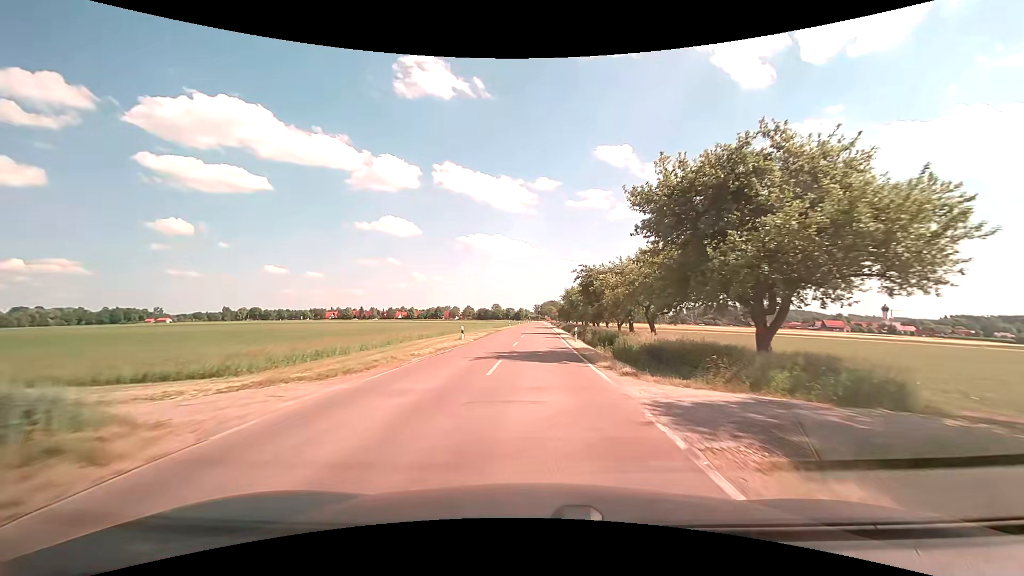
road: tertiary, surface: asphalt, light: Day
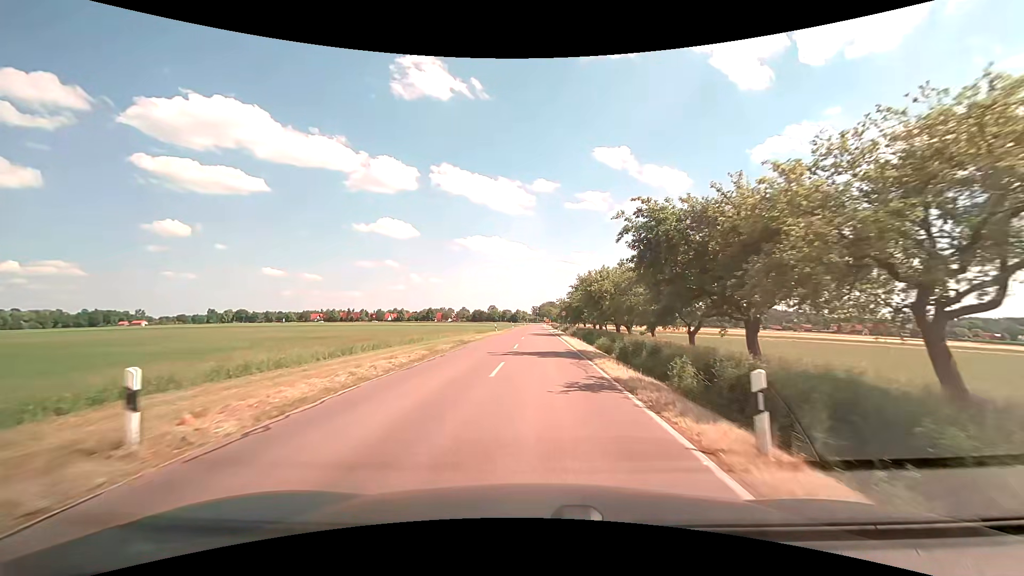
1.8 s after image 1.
(0.0, +25.3) m; 0°
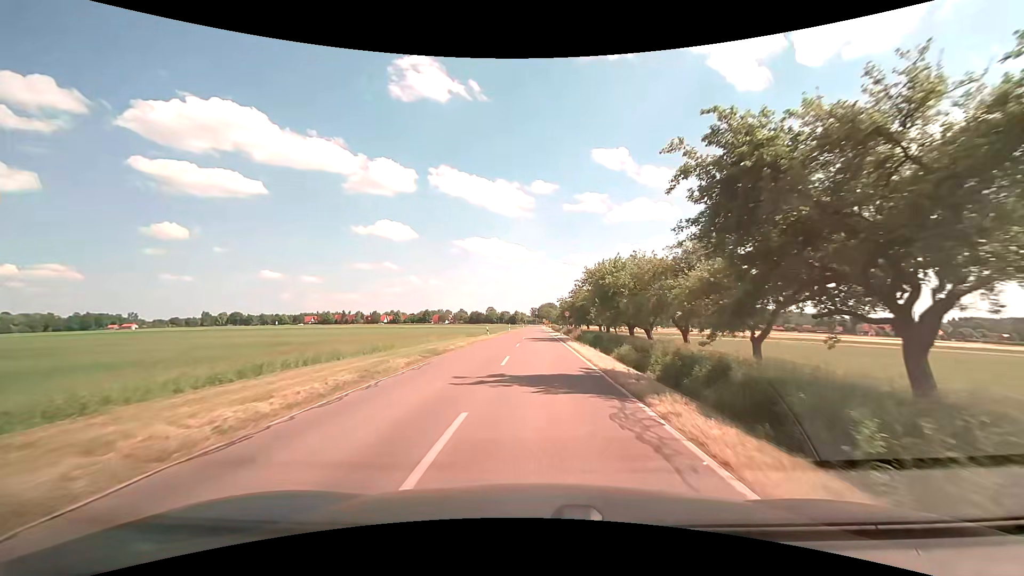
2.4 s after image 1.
(0.0, +8.5) m; 0°
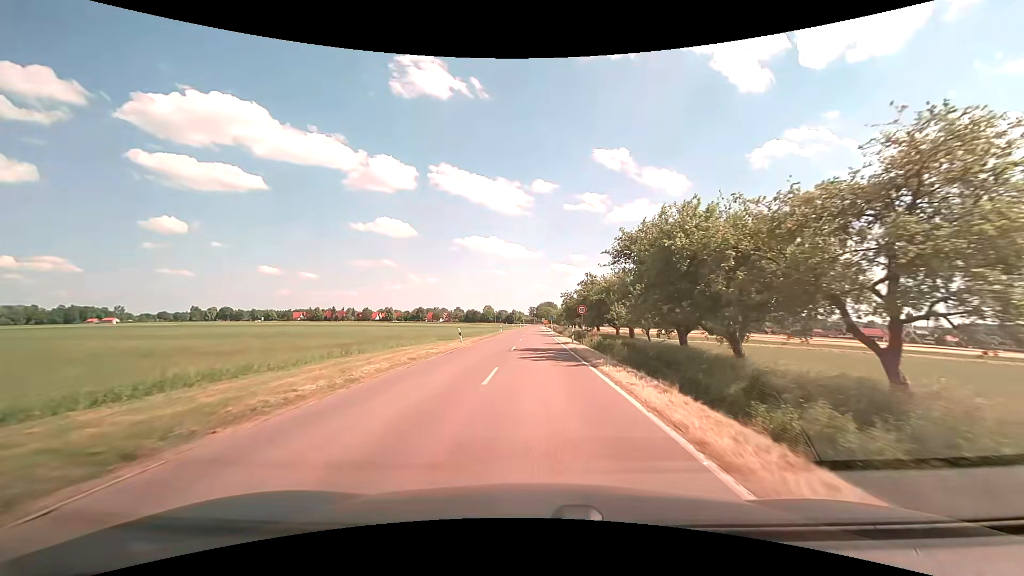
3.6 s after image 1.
(0.0, +17.0) m; 0°
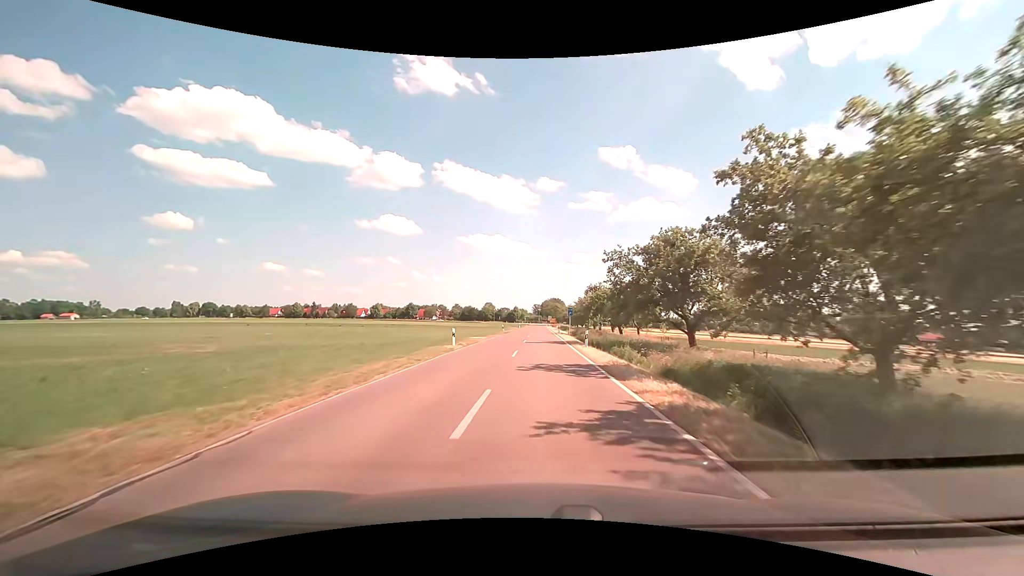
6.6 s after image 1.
(-0.2, +43.0) m; -1°
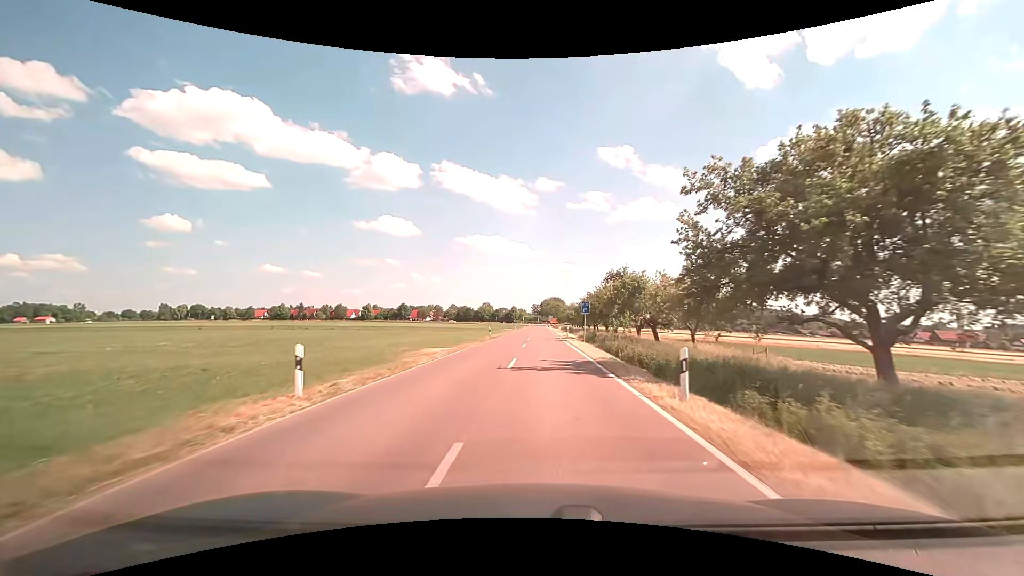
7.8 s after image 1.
(+0.1, +17.4) m; 0°
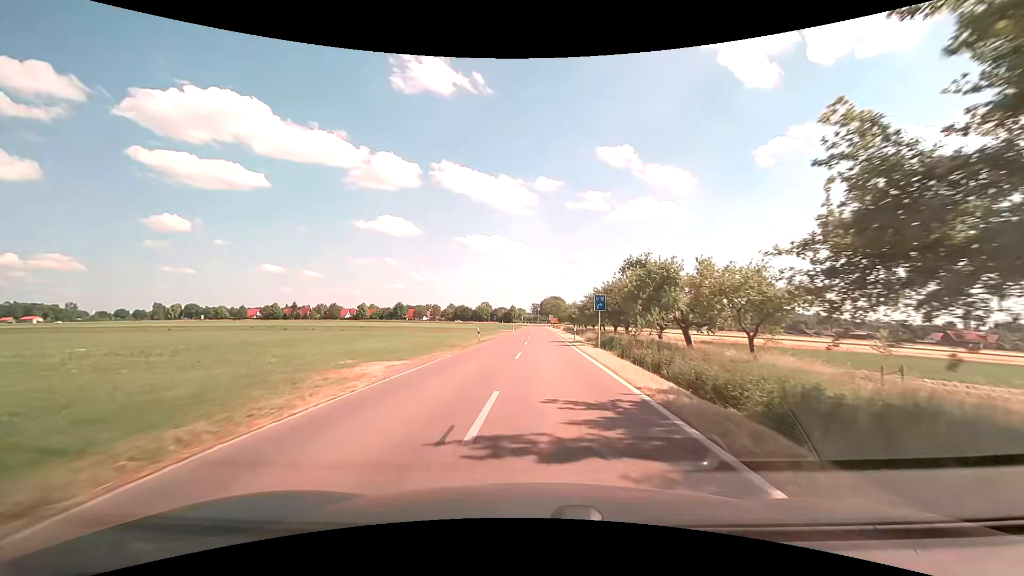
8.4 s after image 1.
(0.0, +8.7) m; 0°
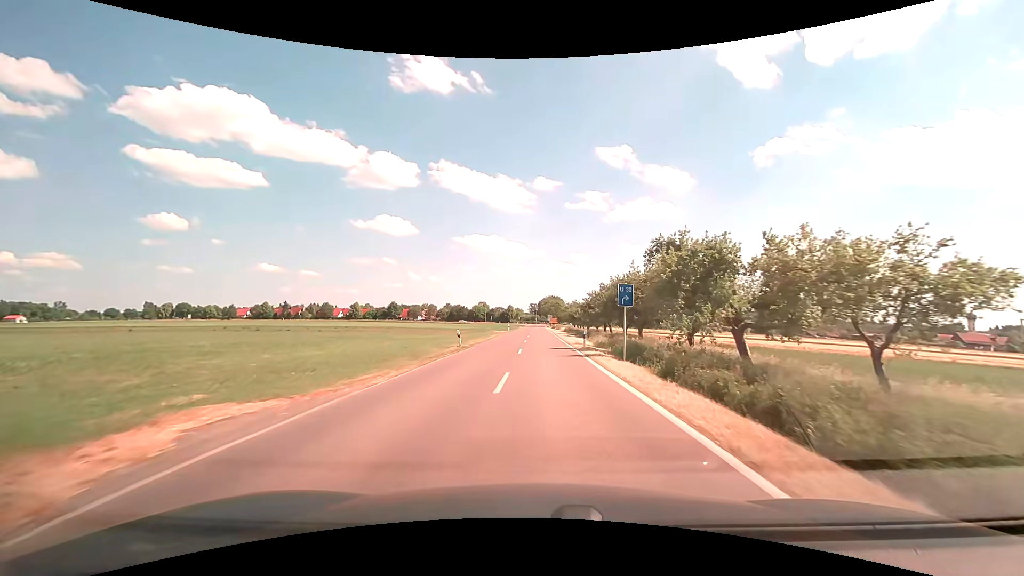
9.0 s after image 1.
(0.0, +8.7) m; 0°
(0, +10) (0, +20) (0, +30) (0, +40) (0, +50) (+1, +60) (+1, +70) (+1, +80) (+1, +90) (+1, +100) m
